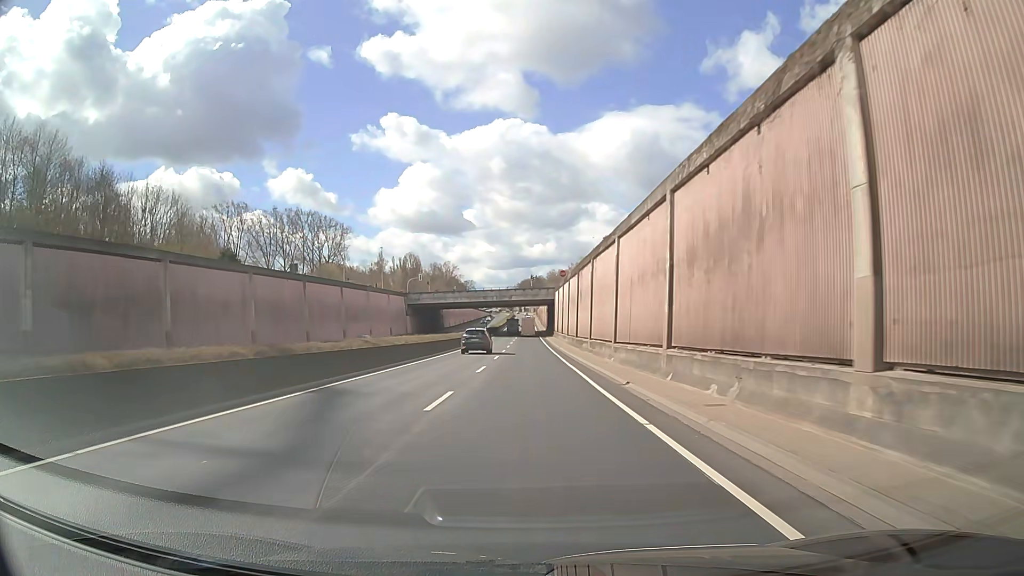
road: trunk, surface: asphalt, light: Day
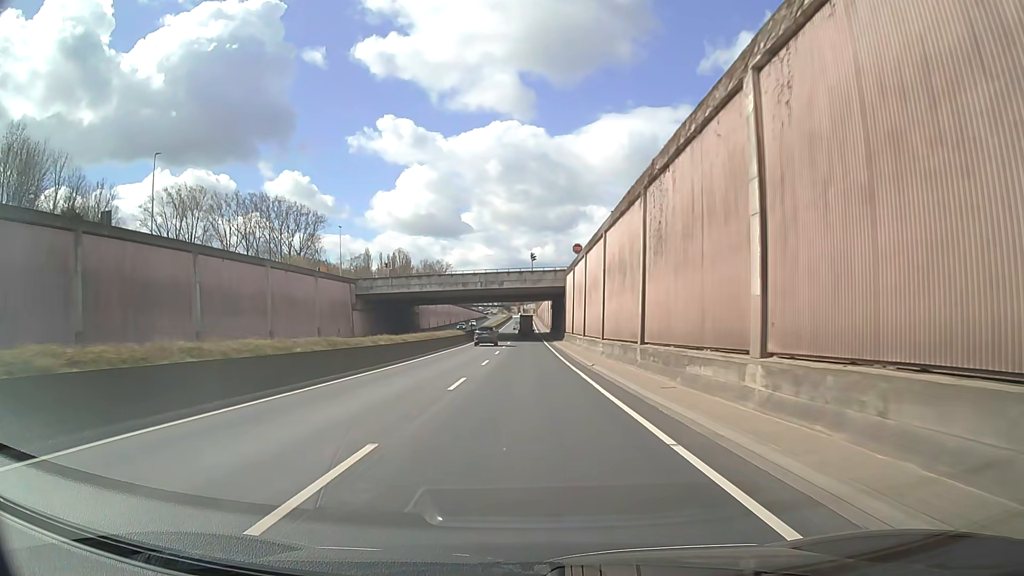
(+0.1, +32.3) m; 0°
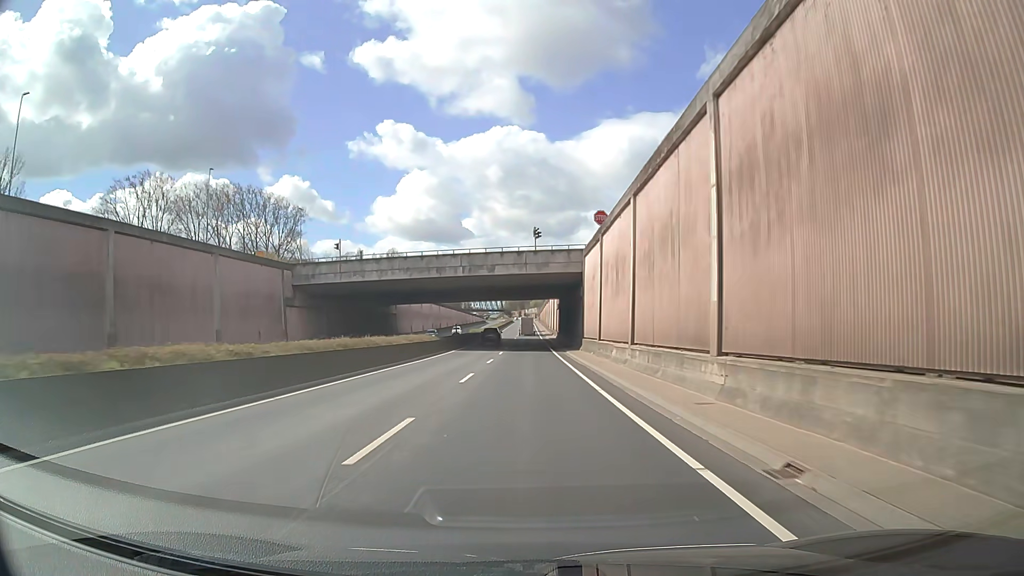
(-0.1, +21.4) m; 0°
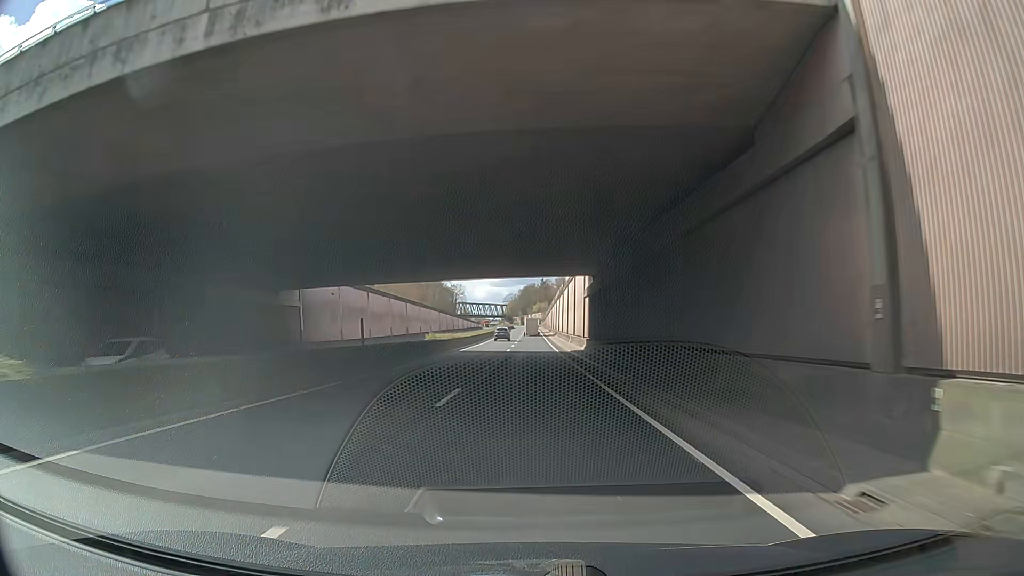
(0.0, +42.9) m; 0°
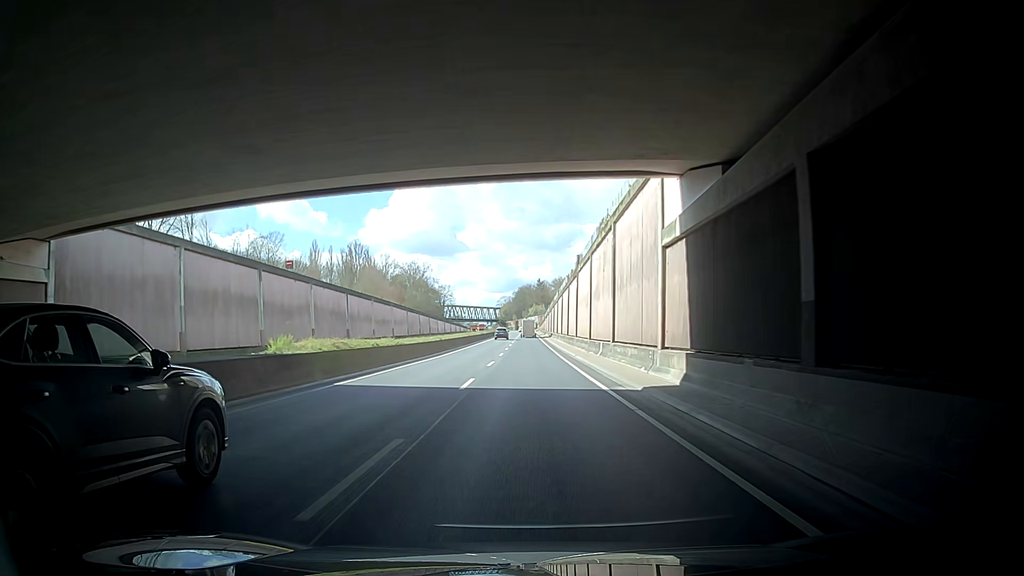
(+0.3, +32.1) m; +3°
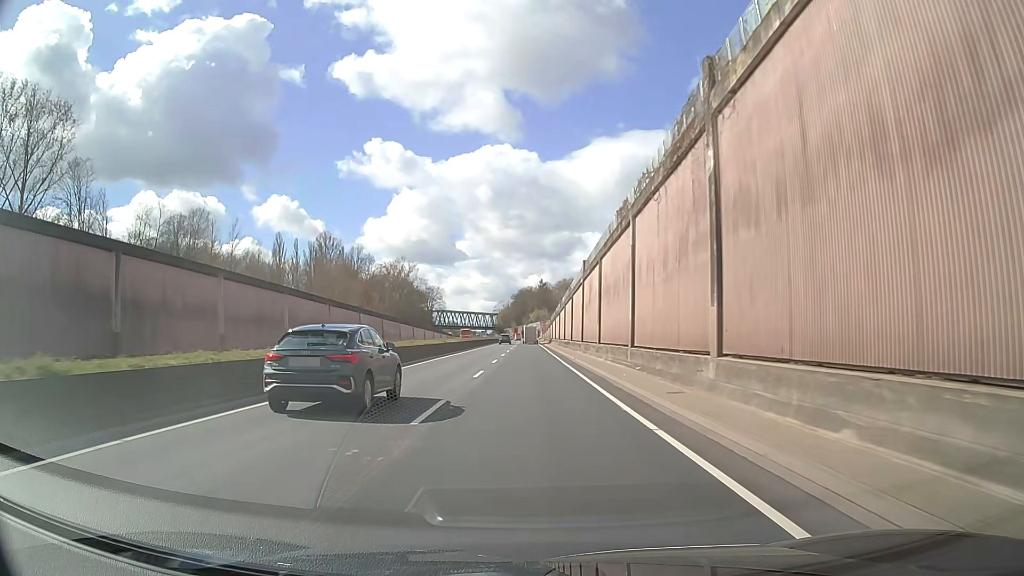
(-0.7, +42.7) m; -2°
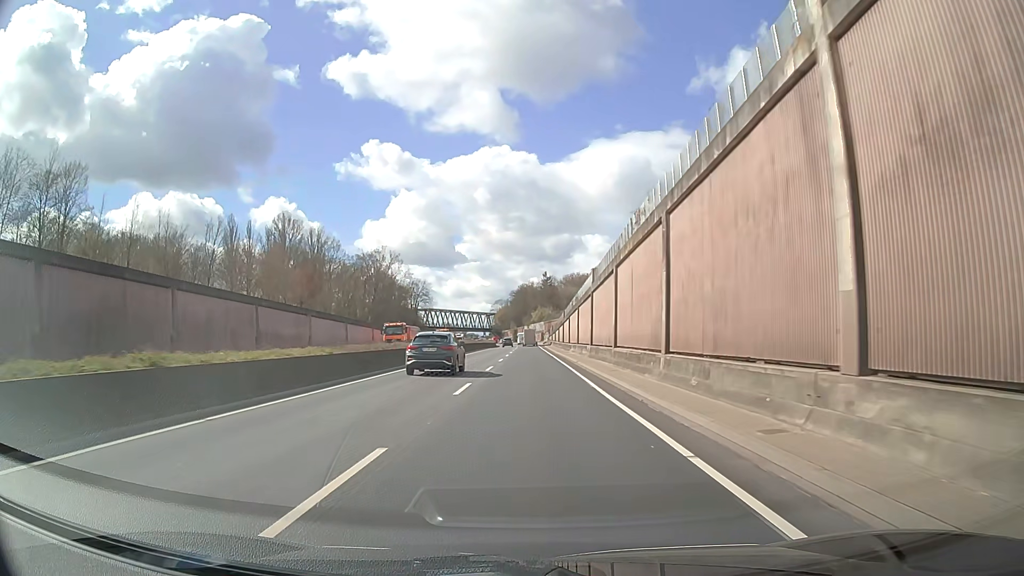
(0.0, +42.6) m; 0°
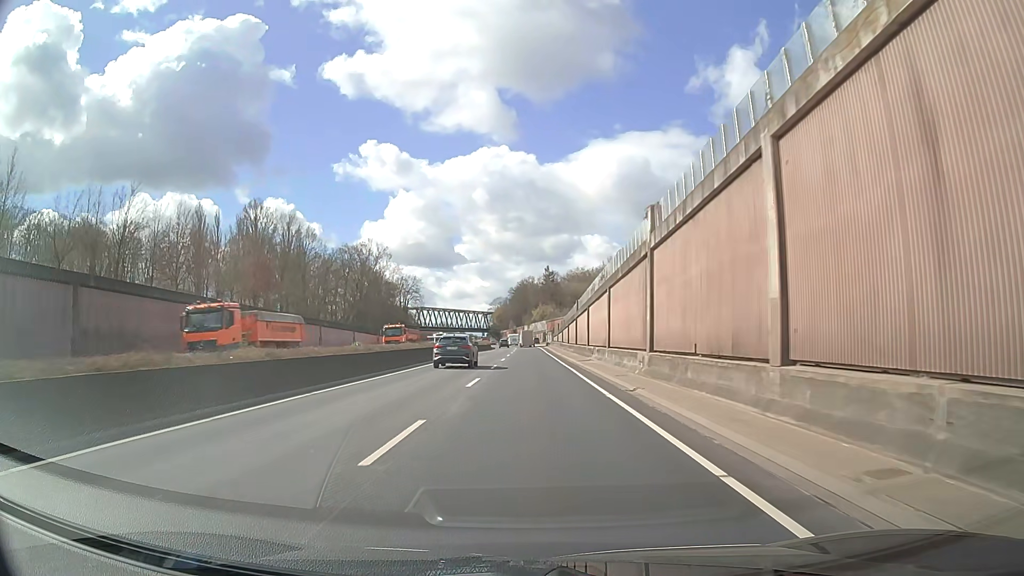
(0.0, +21.3) m; 0°
(0, +10) (0, +20) (0, +30) (0, +40) (0, +50) (0, +60) (0, +70) (0, +80) (0, +90) (0, +100) m
